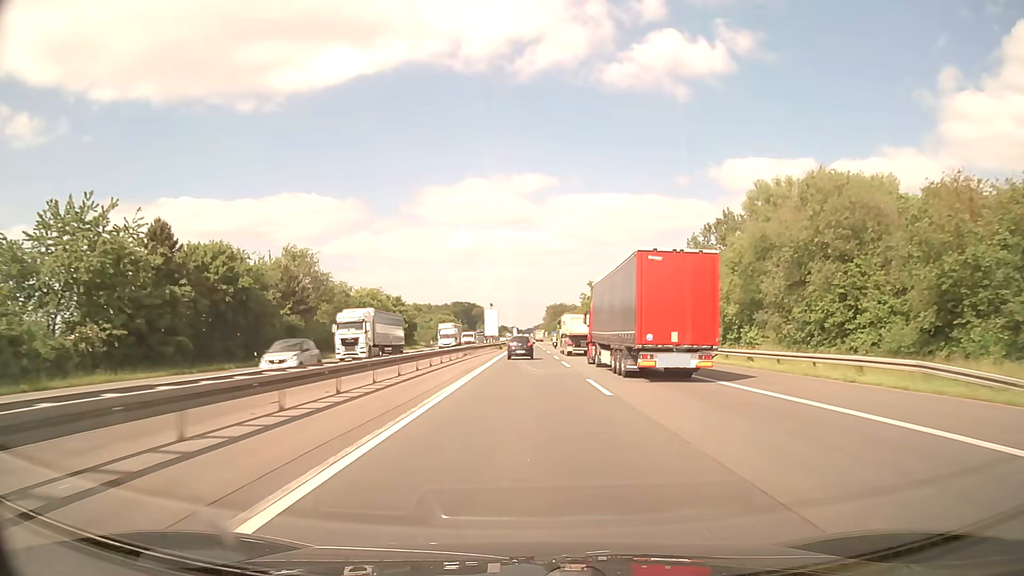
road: motorway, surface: asphalt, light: Day
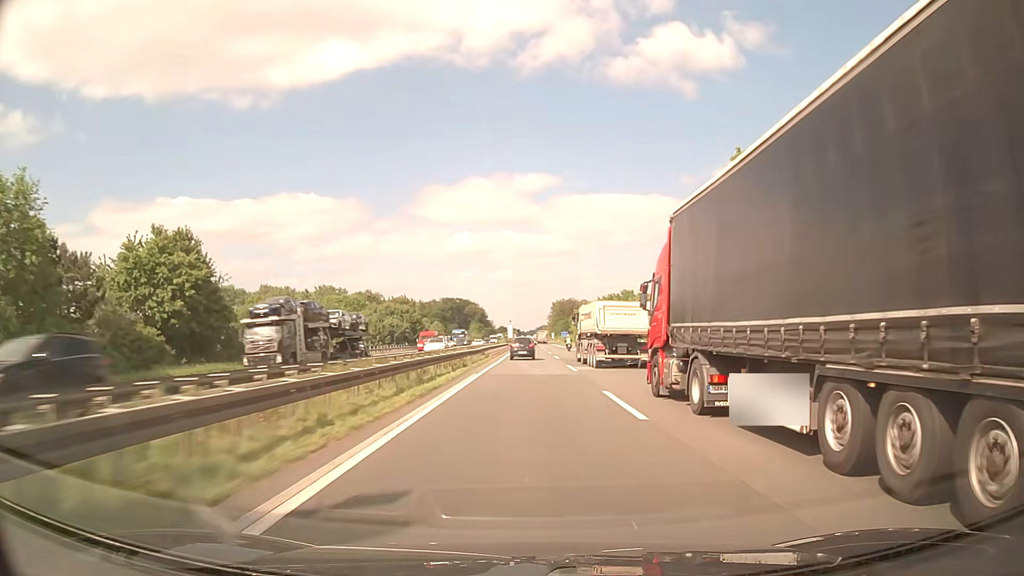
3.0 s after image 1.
(-0.1, +86.8) m; 0°
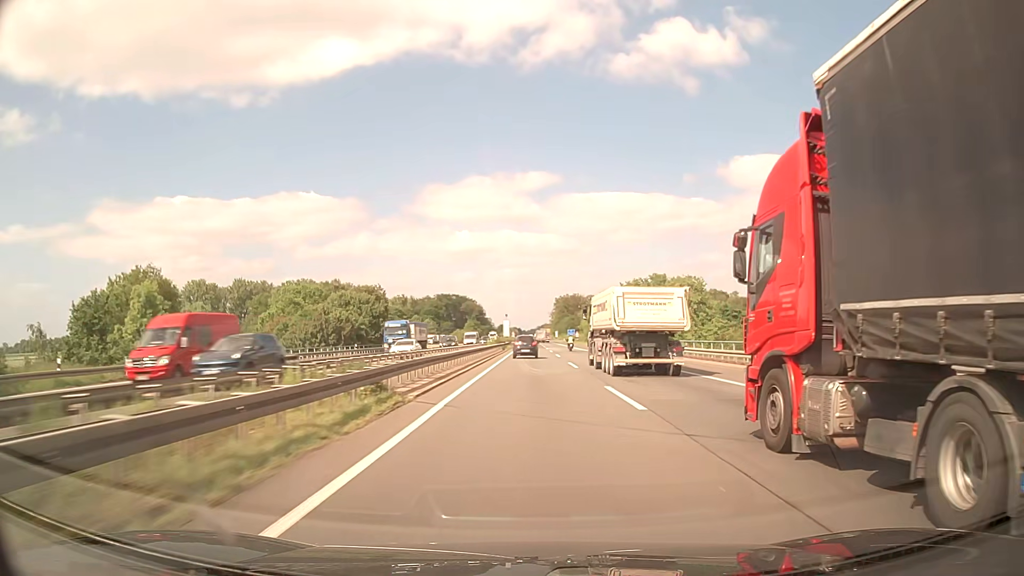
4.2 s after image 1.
(0.0, +34.9) m; 0°
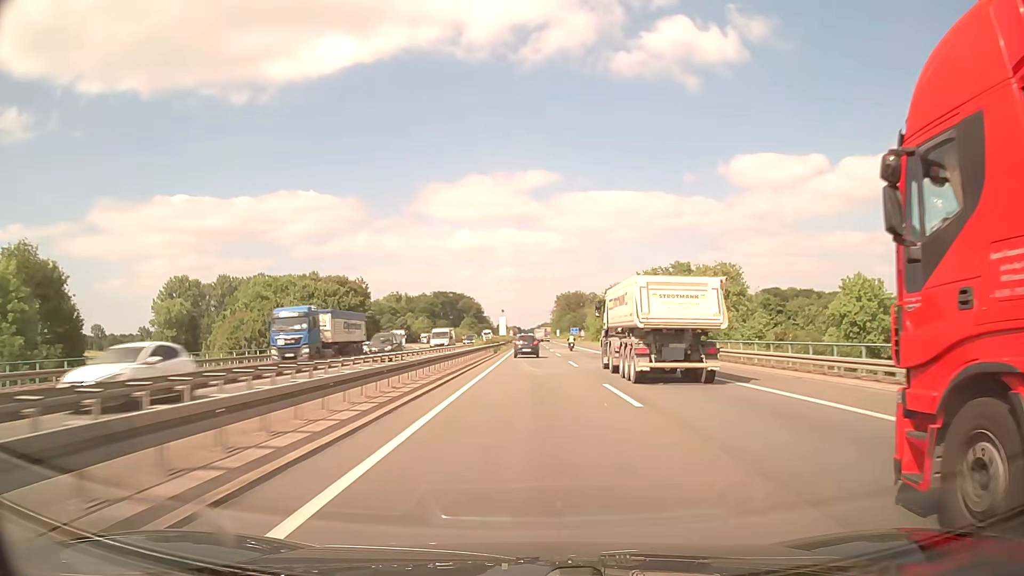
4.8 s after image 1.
(0.0, +17.5) m; 0°
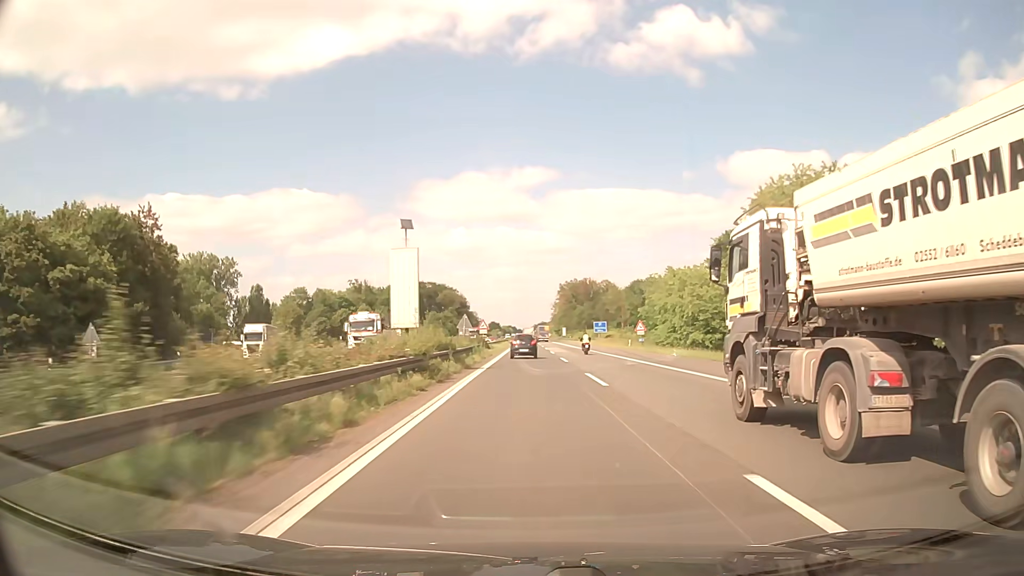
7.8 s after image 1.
(-0.1, +84.9) m; 0°
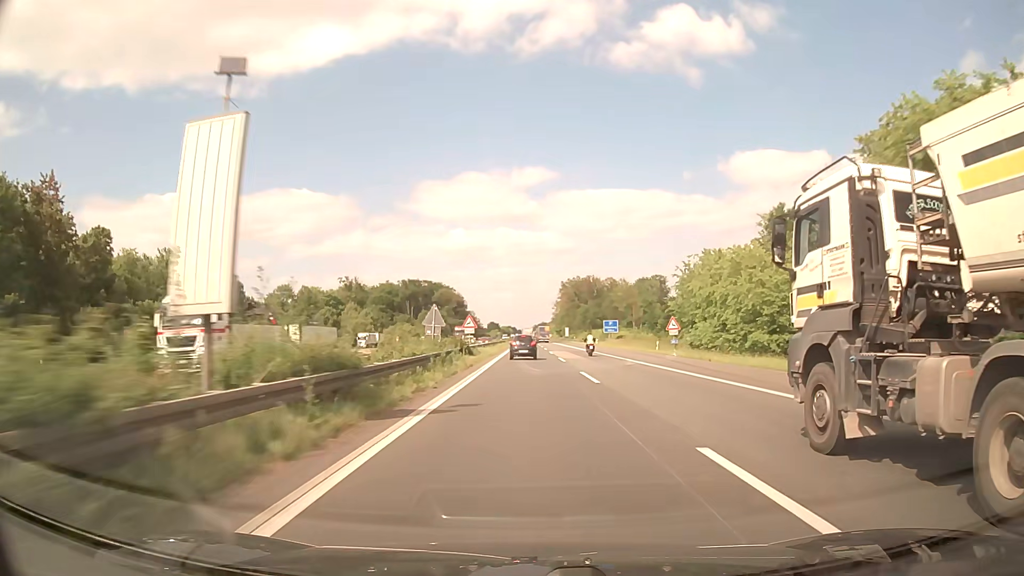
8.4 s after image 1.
(0.0, +16.3) m; 0°
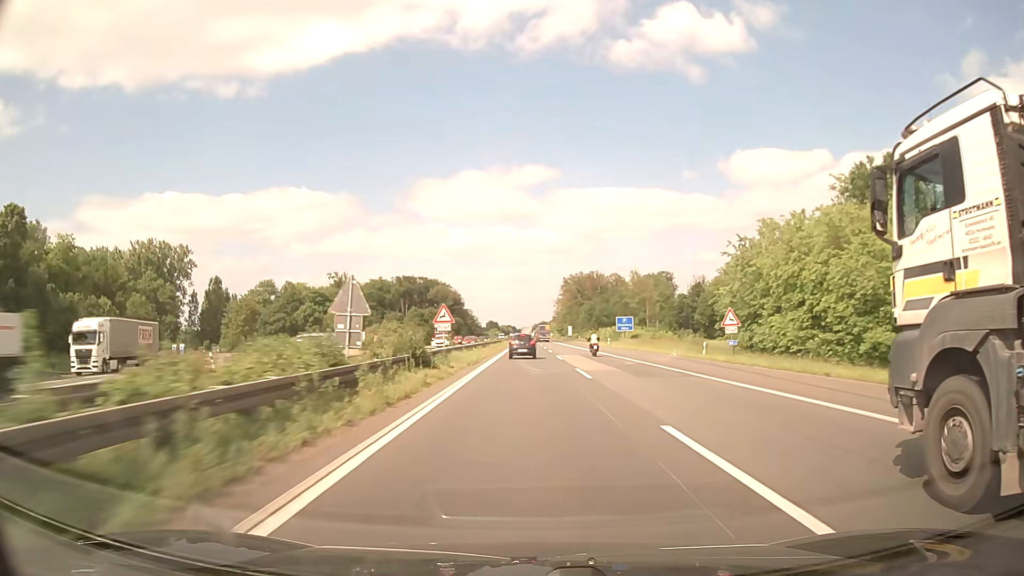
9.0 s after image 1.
(0.0, +16.0) m; 0°
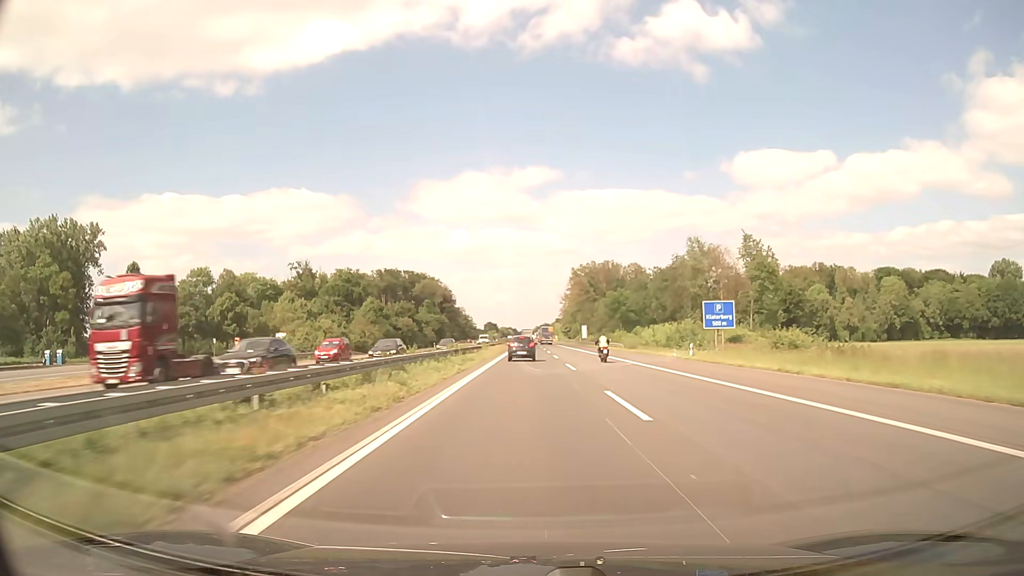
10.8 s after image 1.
(0.0, +46.8) m; 0°
(0, +10) (0, +20) (0, +30) (0, +40) (0, +50) (0, +60) (0, +70) (0, +80) (0, +90) (0, +100) m
